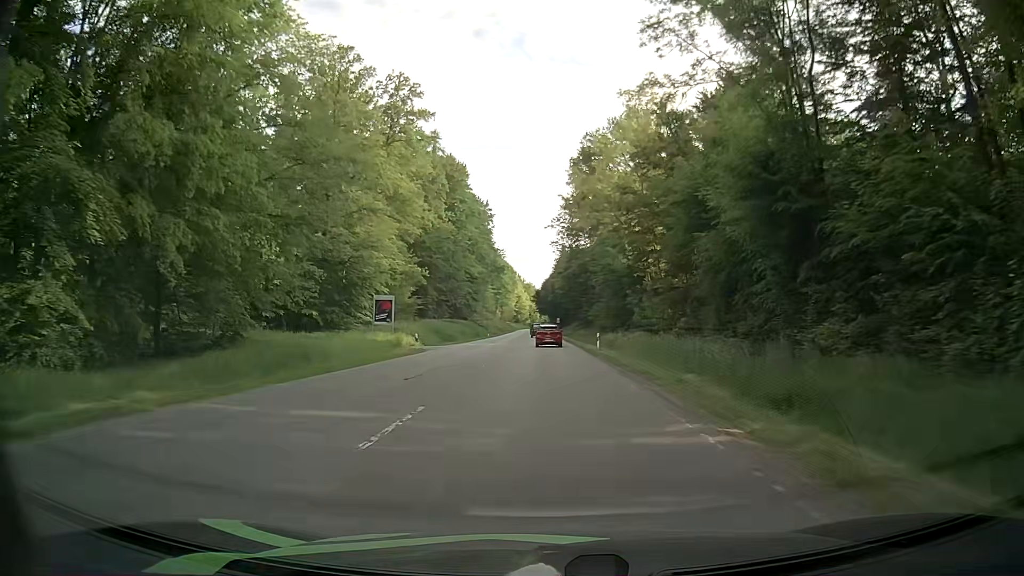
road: secondary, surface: asphalt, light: Day
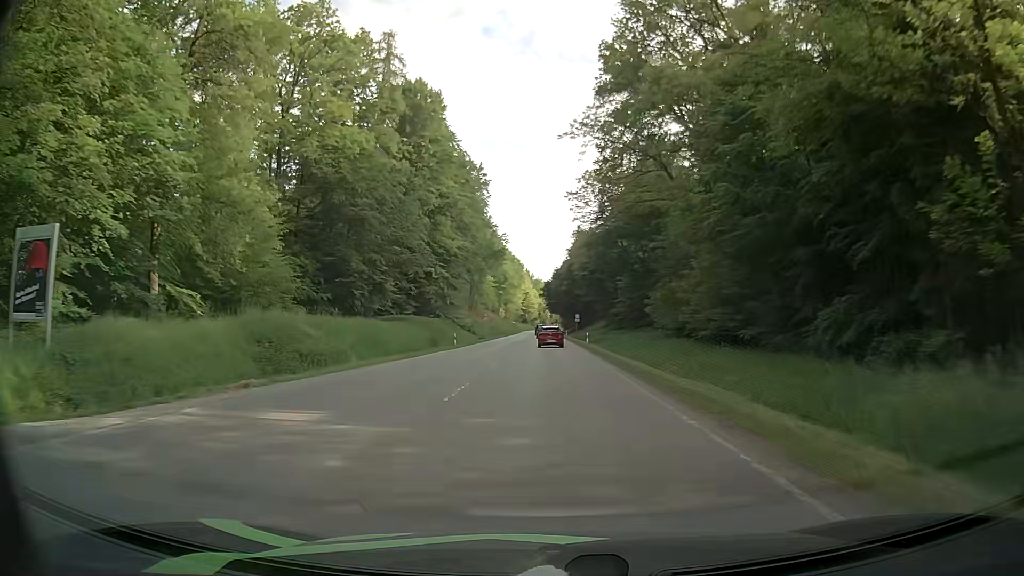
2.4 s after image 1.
(-0.5, +43.1) m; -1°
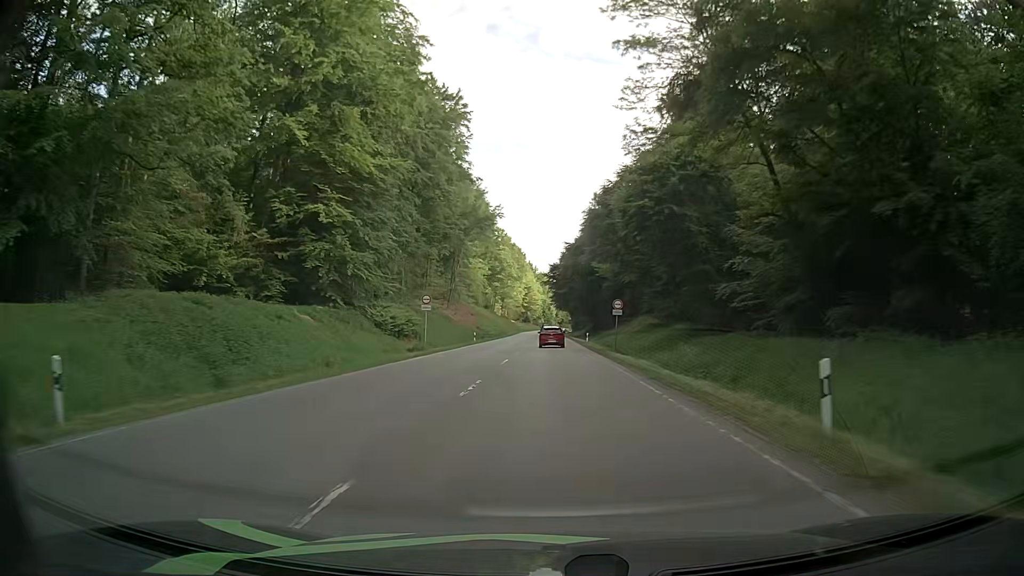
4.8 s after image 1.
(-0.3, +44.7) m; 0°
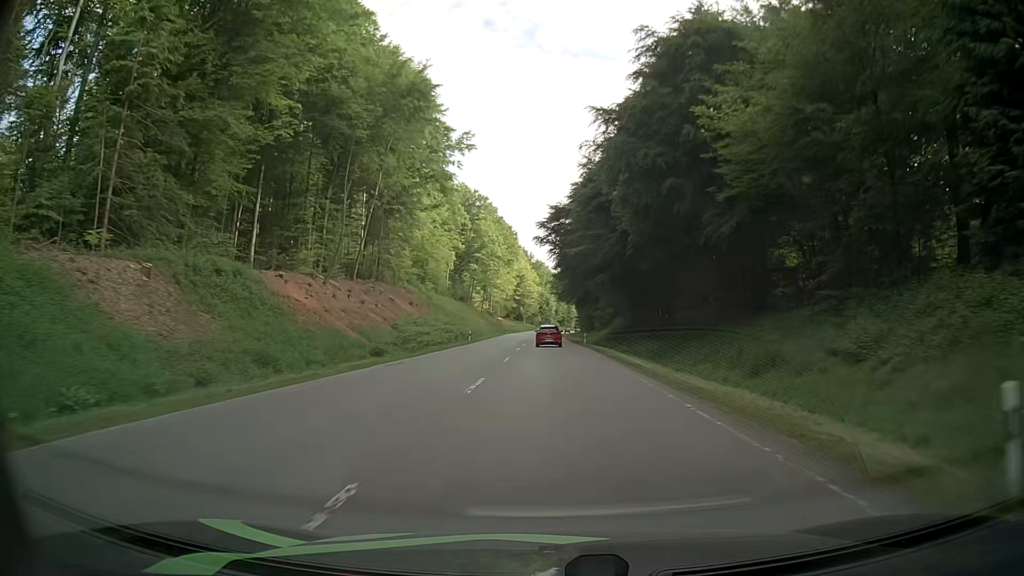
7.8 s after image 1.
(-0.2, +57.9) m; 0°
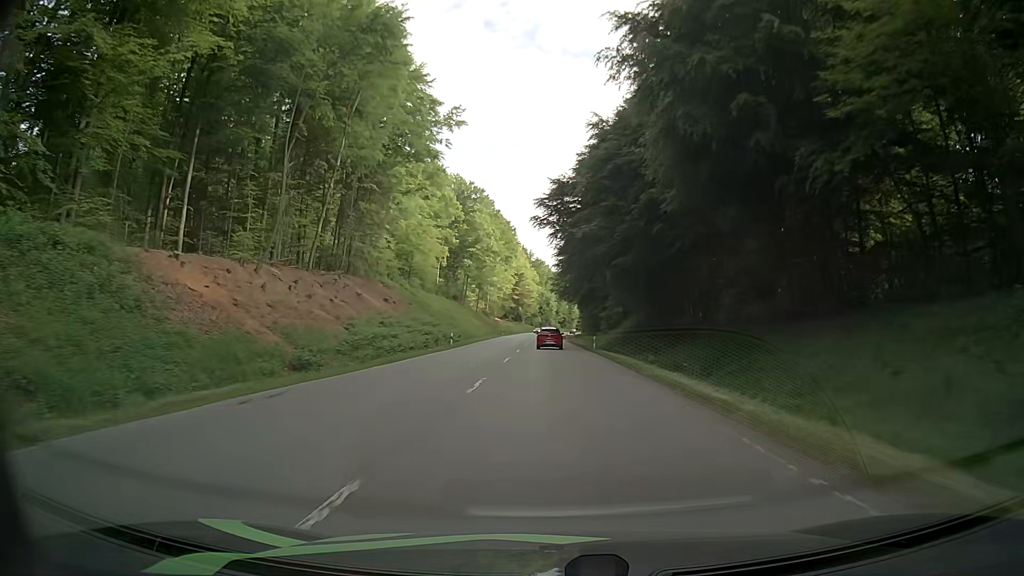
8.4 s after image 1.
(0.0, +11.8) m; -1°
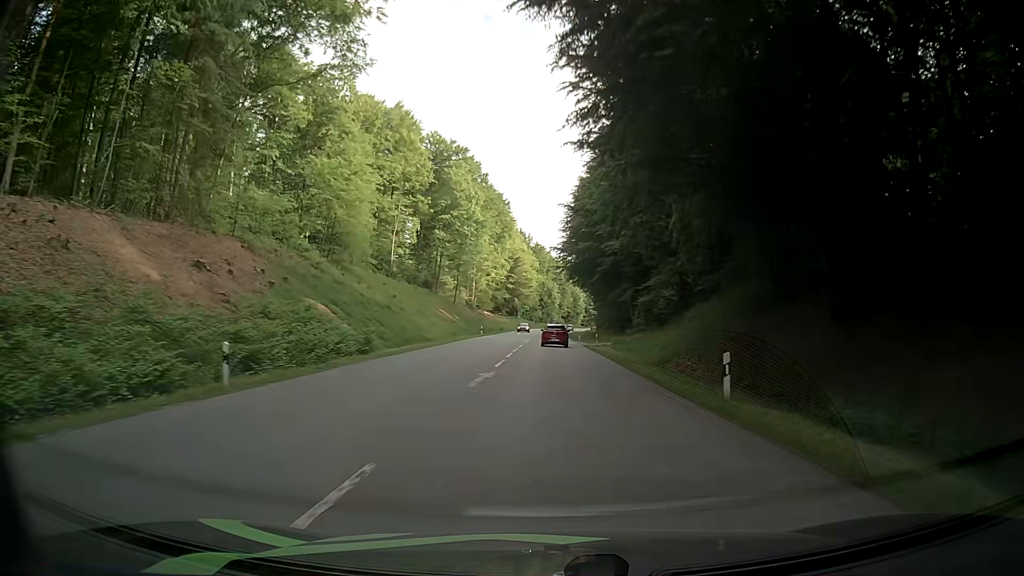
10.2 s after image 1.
(+0.2, +35.9) m; 0°
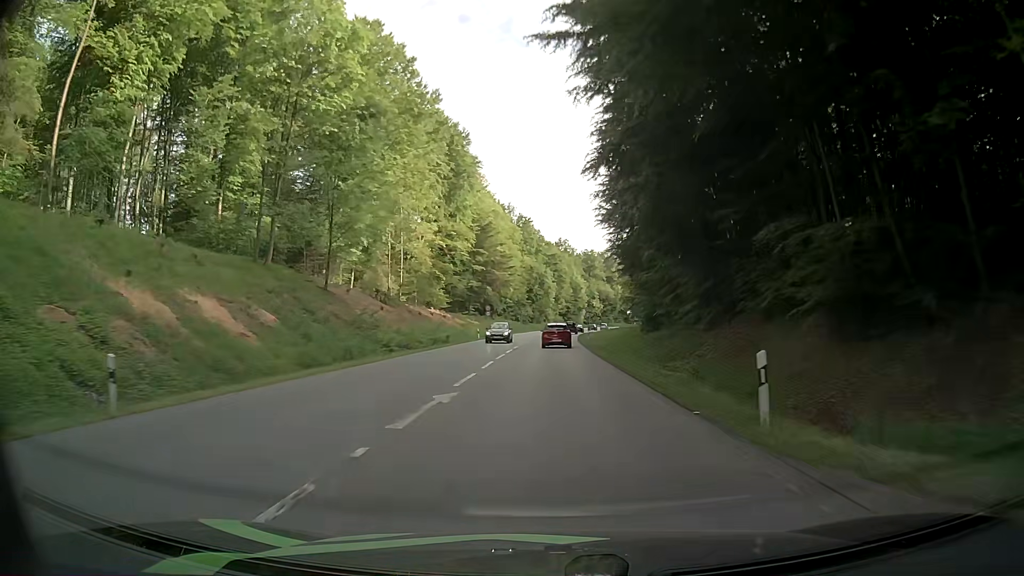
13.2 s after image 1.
(+0.2, +60.1) m; 0°
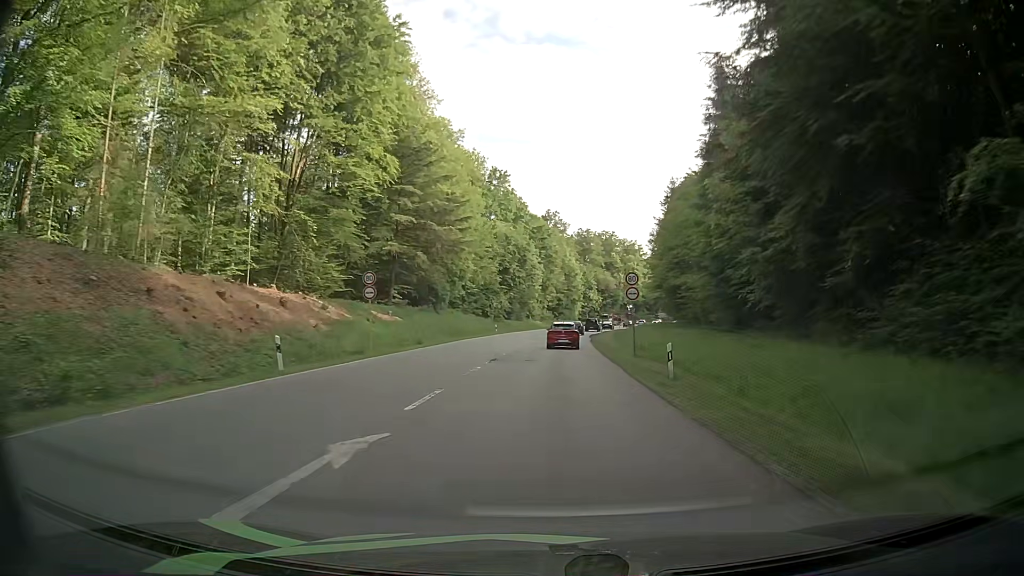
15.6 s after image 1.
(+0.5, +47.7) m; +1°
(0, +10) (0, +20) (+1, +30) (+1, +40) (+1, +50) (+2, +60) (+3, +70) (+4, +80) (+5, +90) (+6, +100) m
